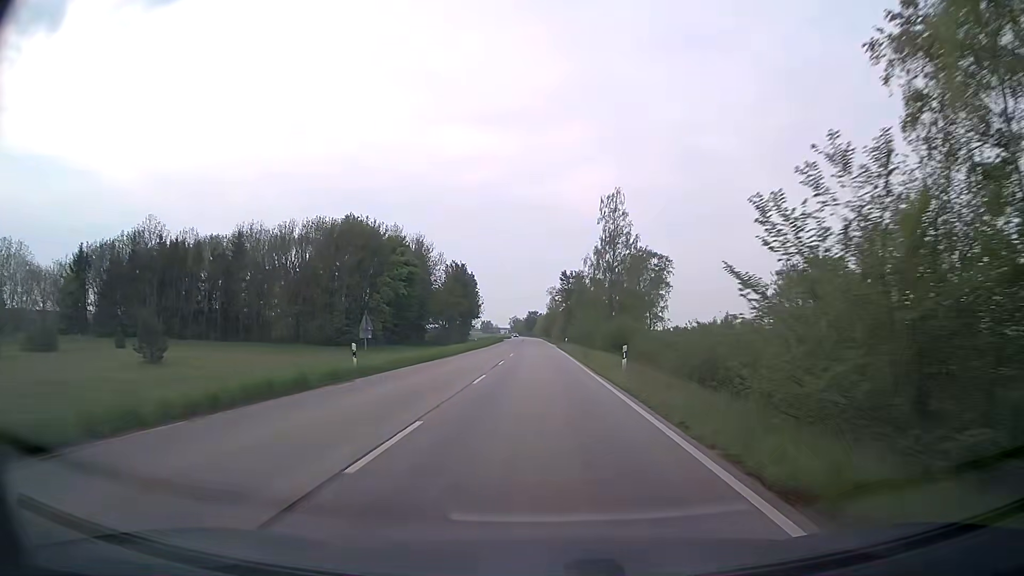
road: secondary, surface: asphalt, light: Day
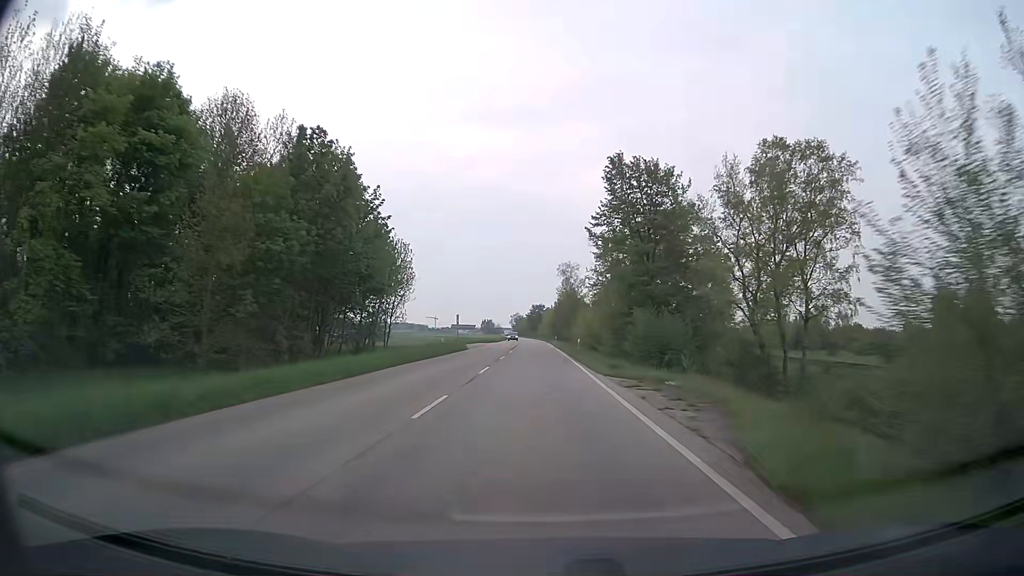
(-0.2, +67.9) m; -1°
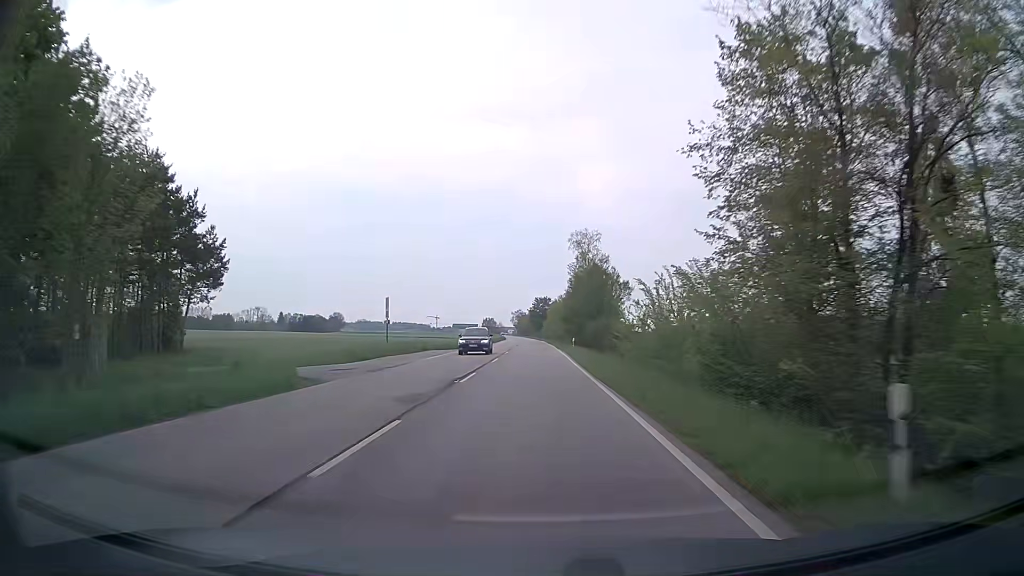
(0.0, +40.5) m; 0°
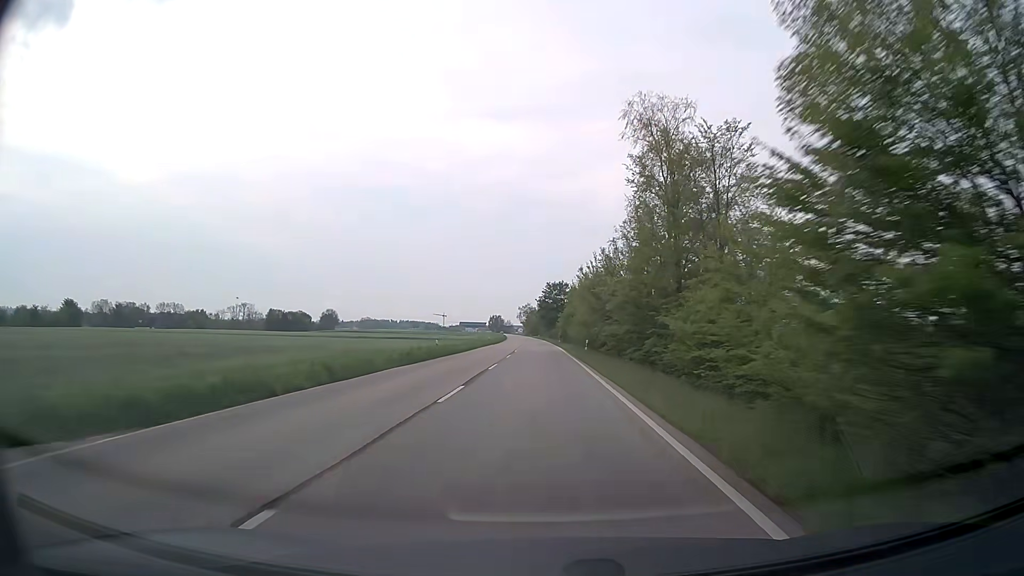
(-0.8, +53.1) m; -1°
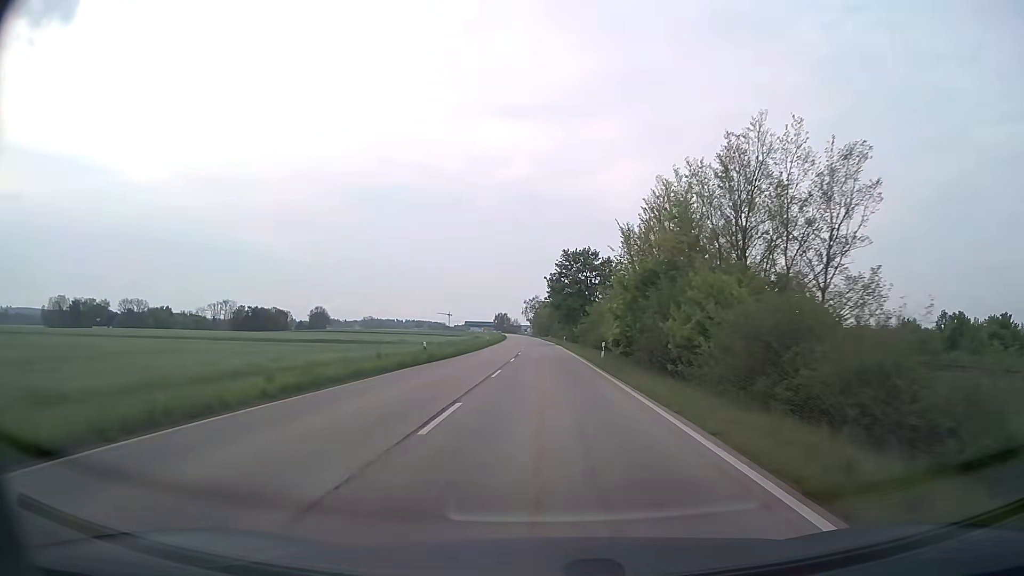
(-0.5, +52.2) m; -1°
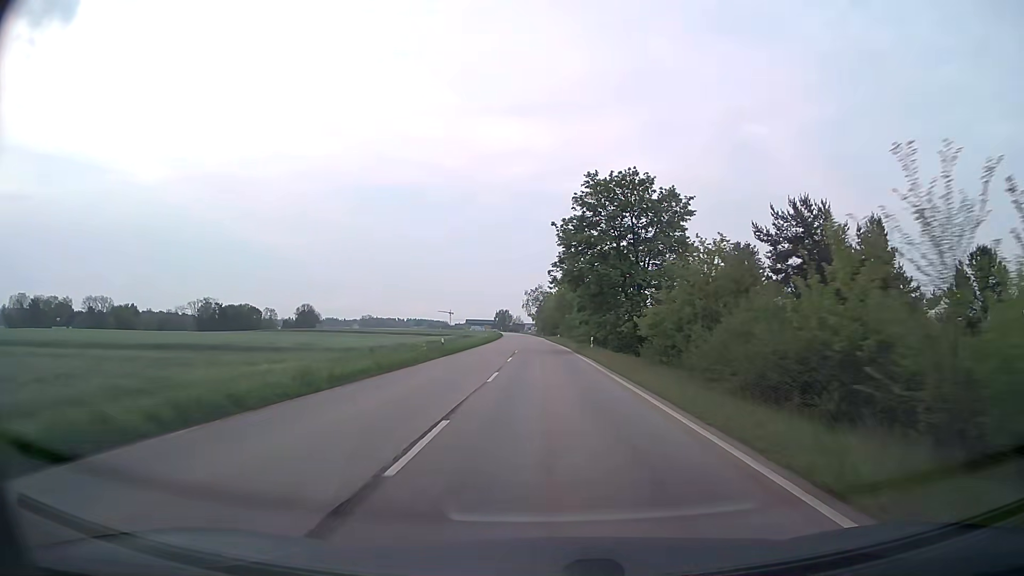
(-0.1, +38.6) m; 0°
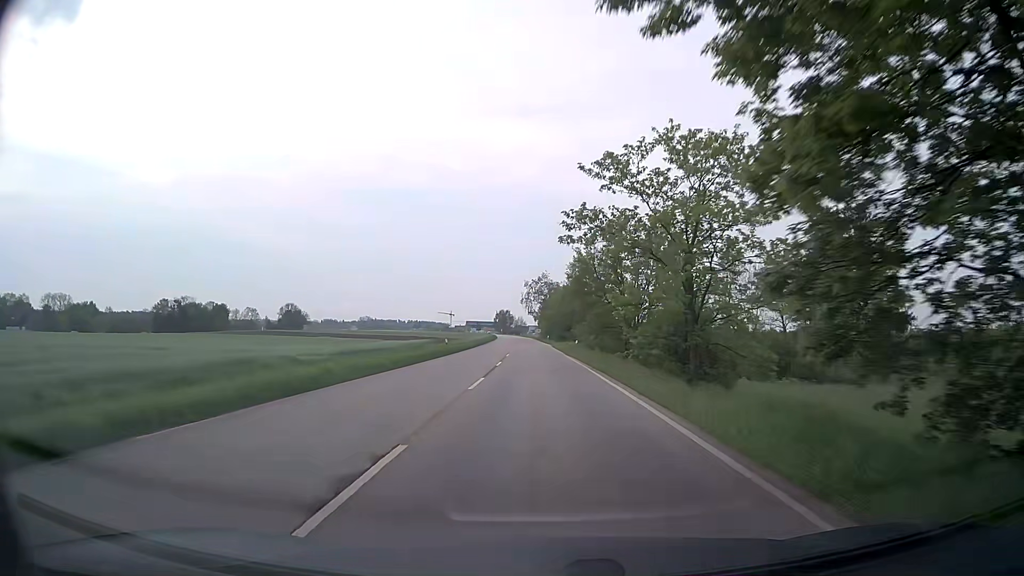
(-0.2, +38.2) m; 0°
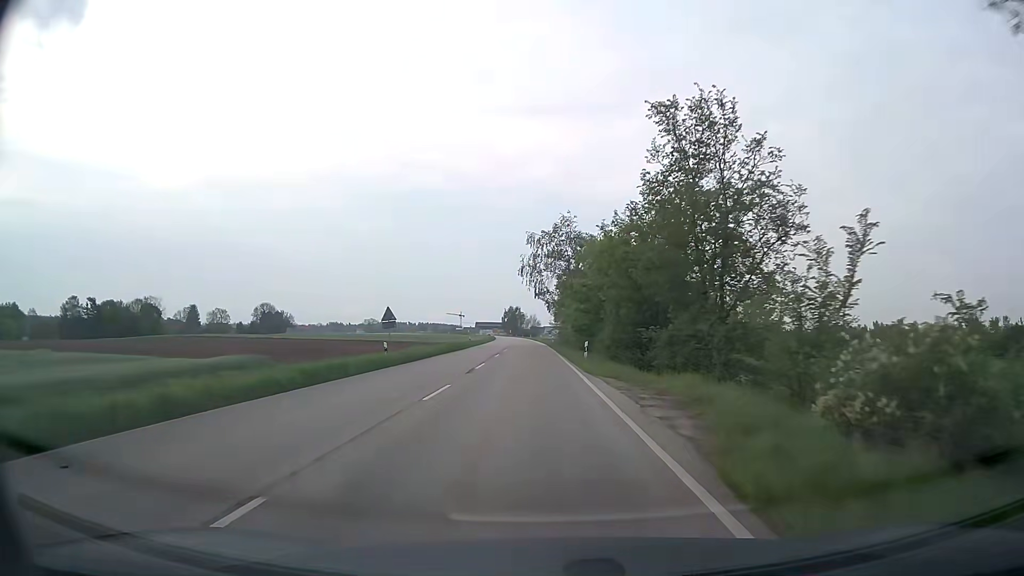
(-0.6, +62.8) m; -1°
(0, +10) (0, +20) (0, +30) (-1, +40) (-1, +50) (-1, +60) (-1, +70) (-1, +80) (-2, +90) (-2, +100) m
